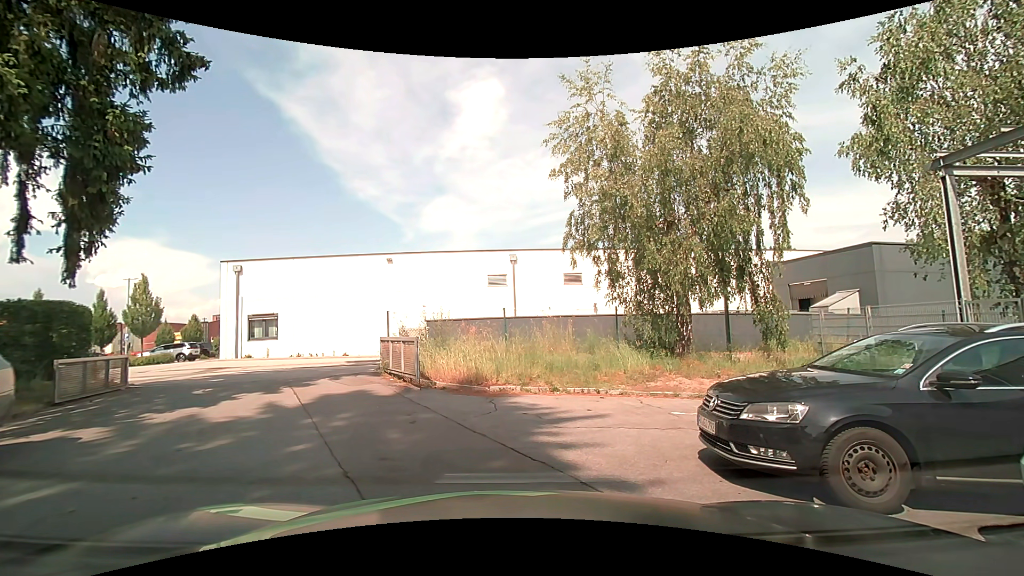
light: Day
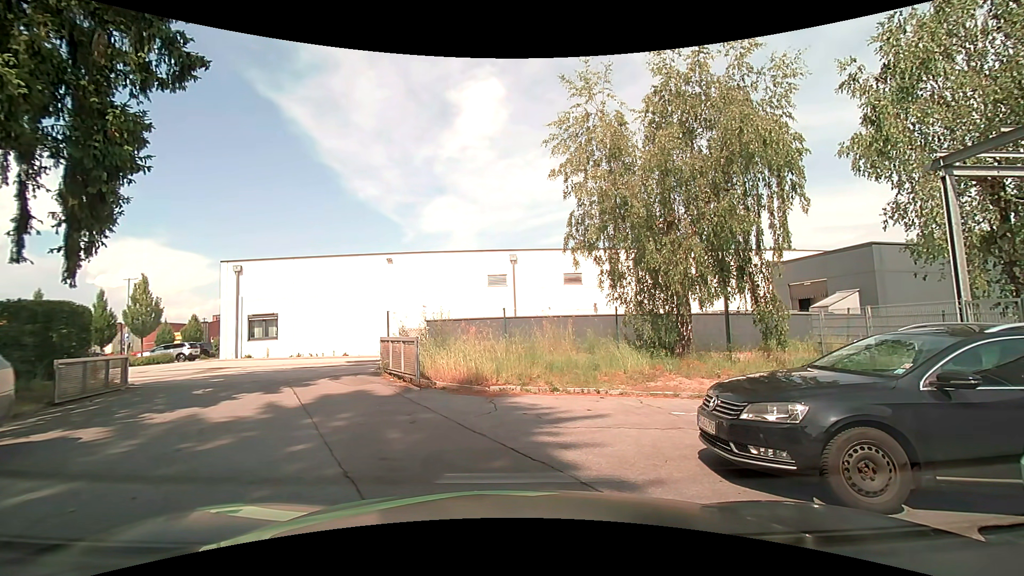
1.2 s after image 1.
(0.0, 0.0) m; 0°
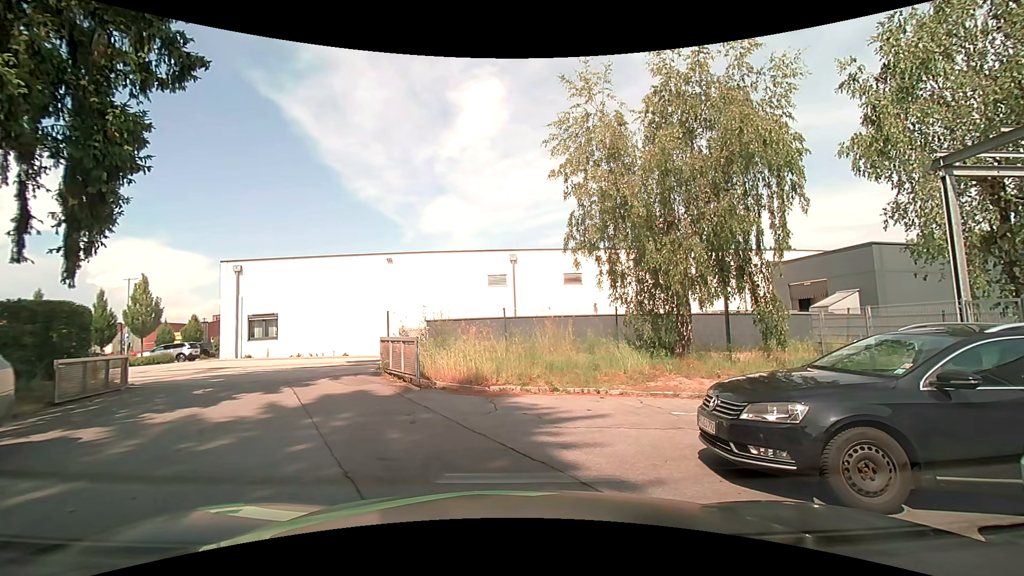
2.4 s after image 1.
(0.0, 0.0) m; 0°
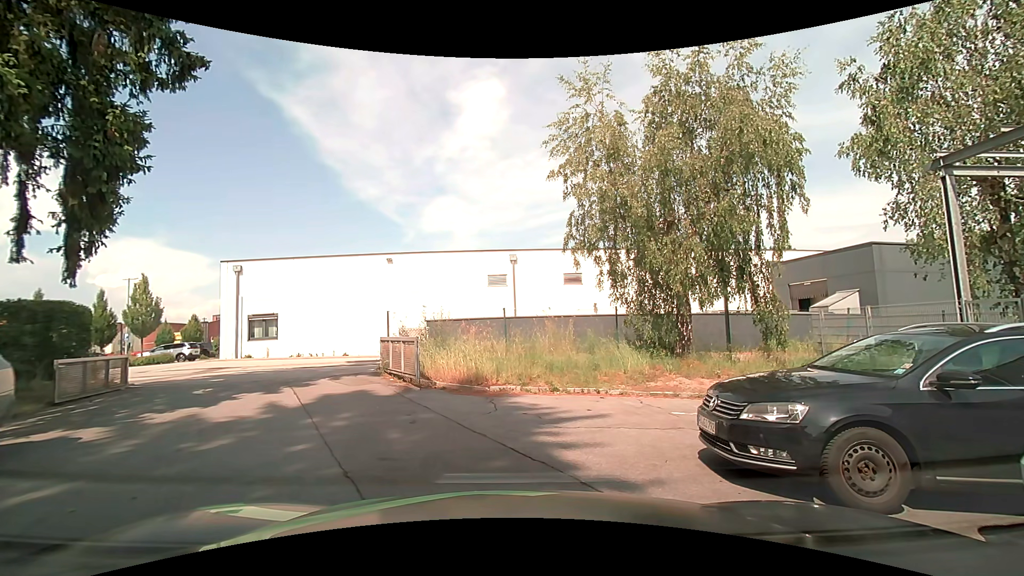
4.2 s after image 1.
(0.0, 0.0) m; 0°
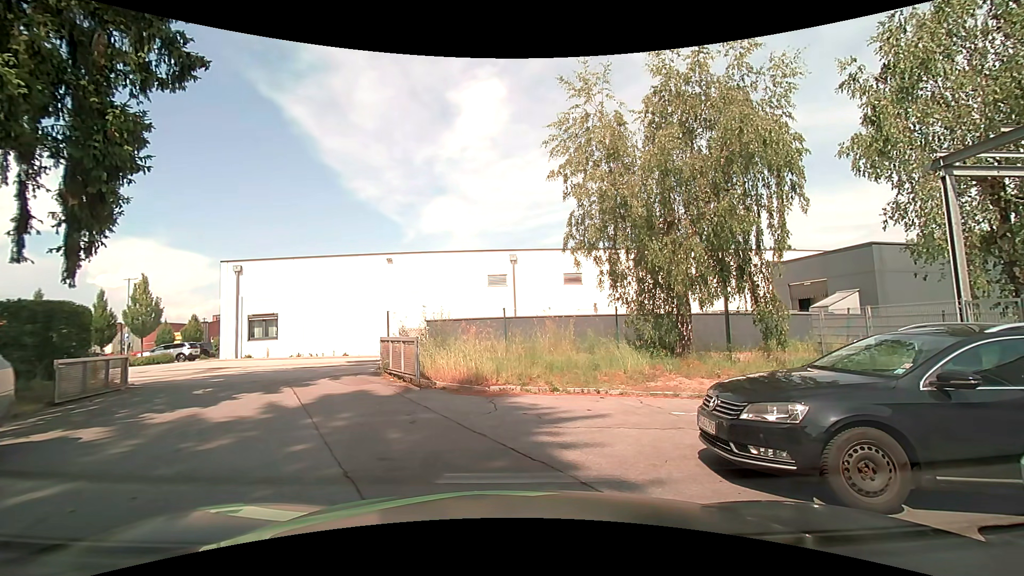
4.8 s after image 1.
(0.0, 0.0) m; 0°
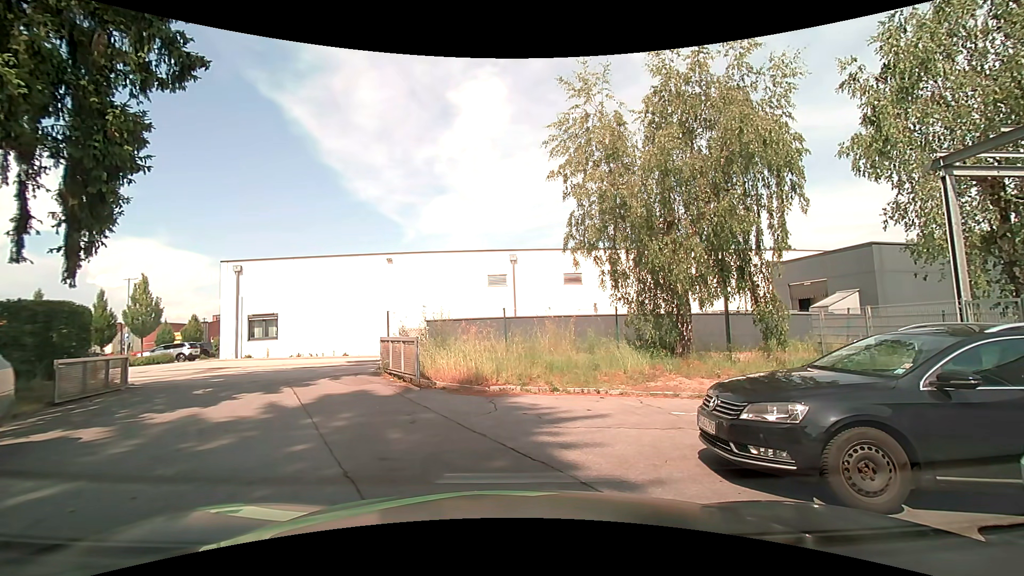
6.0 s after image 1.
(0.0, 0.0) m; 0°
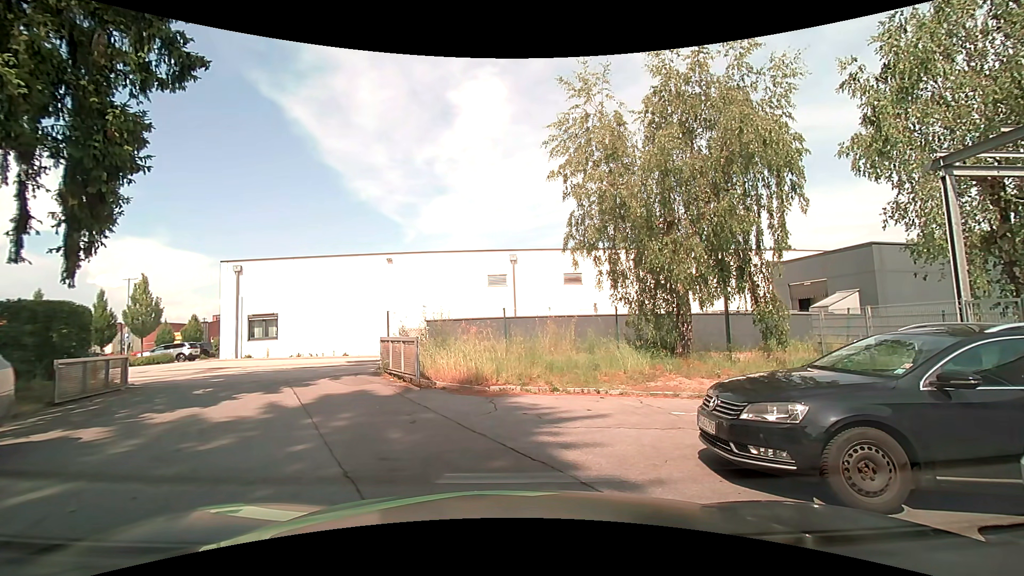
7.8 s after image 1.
(0.0, 0.0) m; 0°
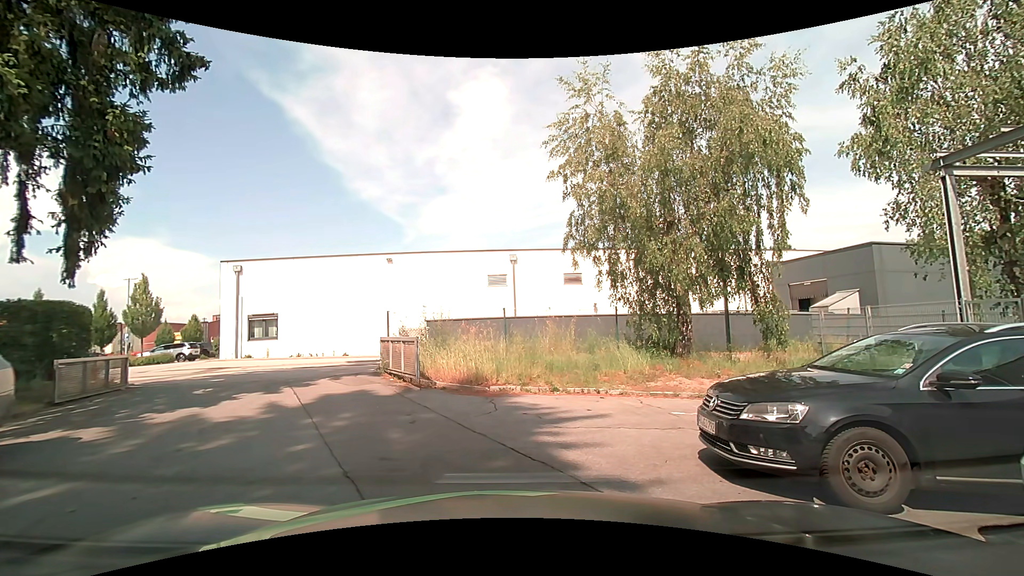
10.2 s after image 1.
(0.0, 0.0) m; 0°
